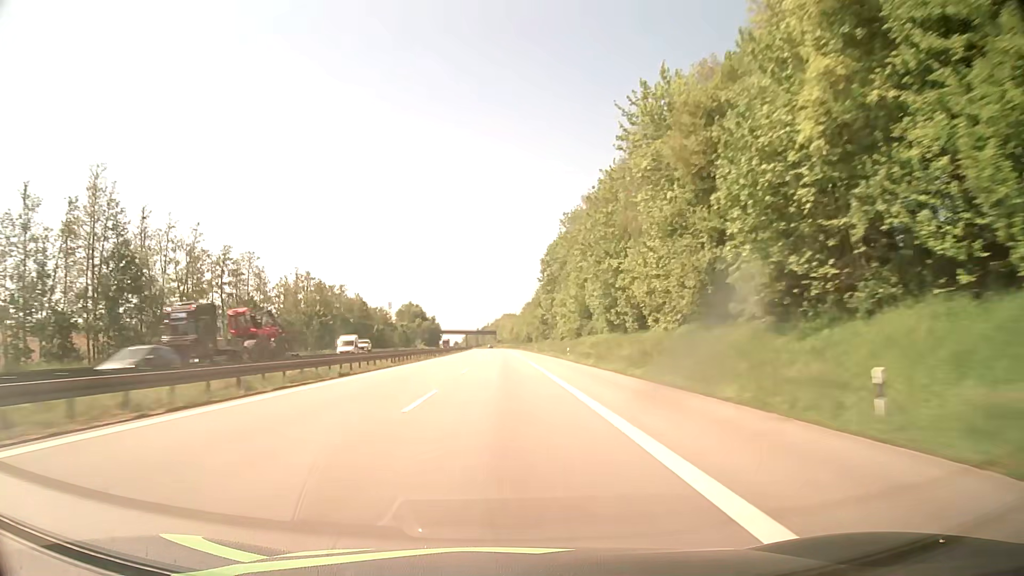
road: motorway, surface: asphalt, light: Day
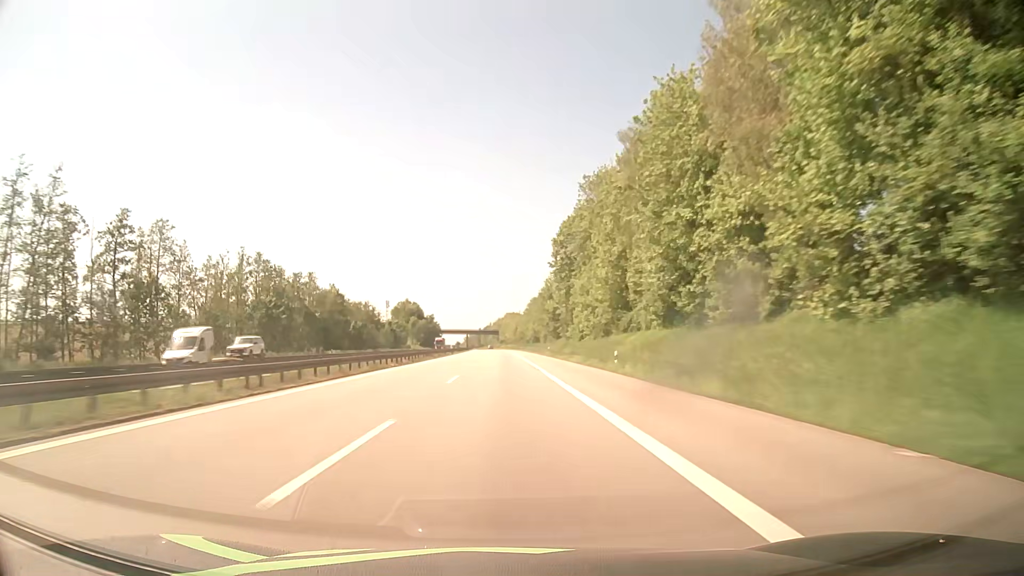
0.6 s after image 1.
(-0.1, +25.4) m; 0°
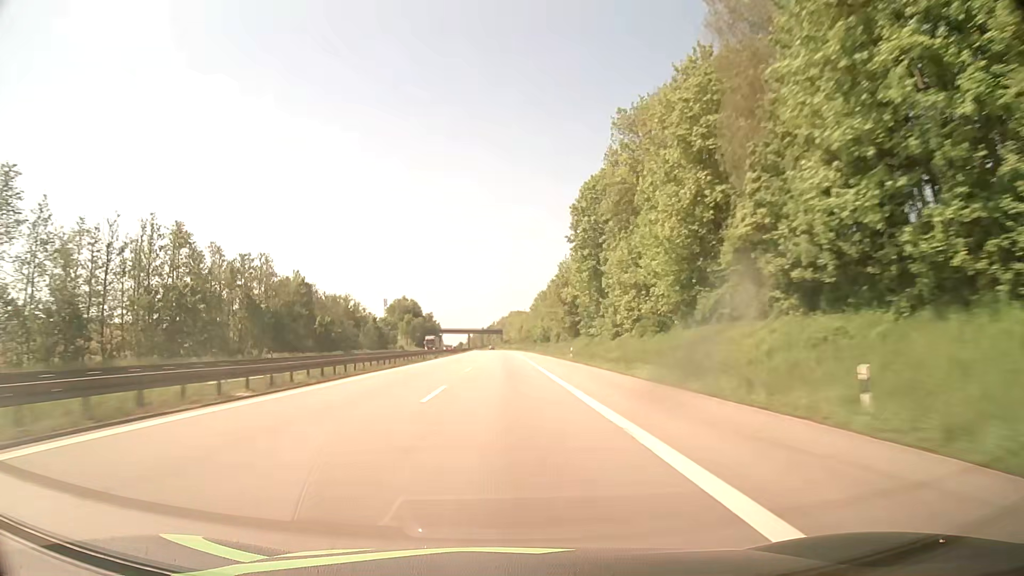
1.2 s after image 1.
(0.0, +25.4) m; 0°
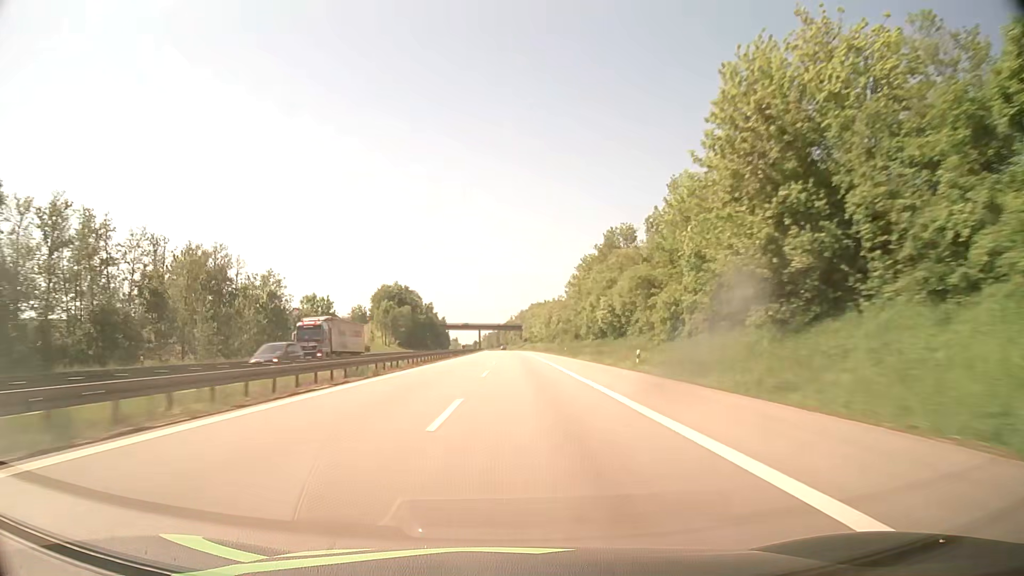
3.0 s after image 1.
(-1.5, +76.1) m; -2°
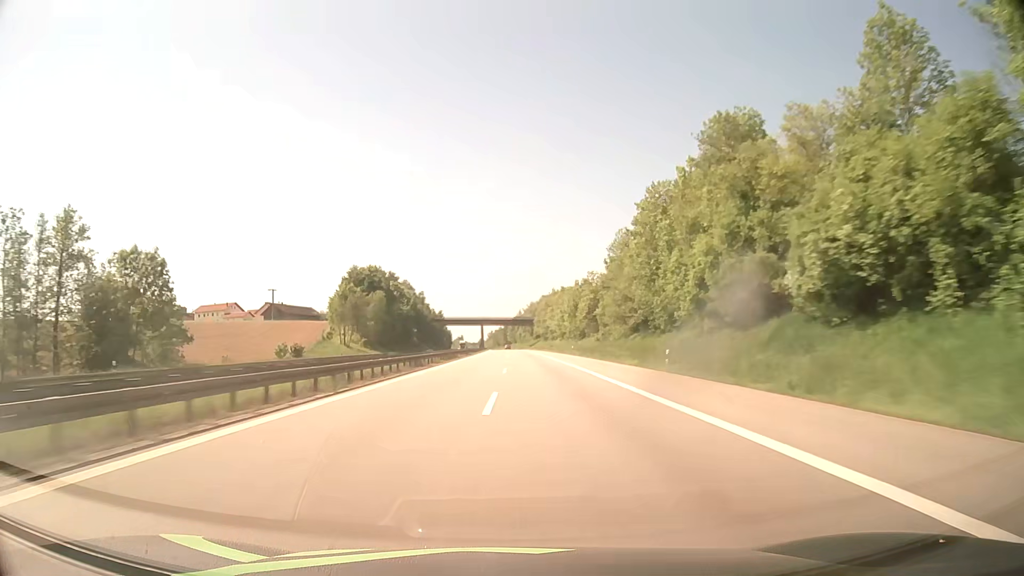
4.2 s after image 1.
(+0.1, +50.8) m; 0°
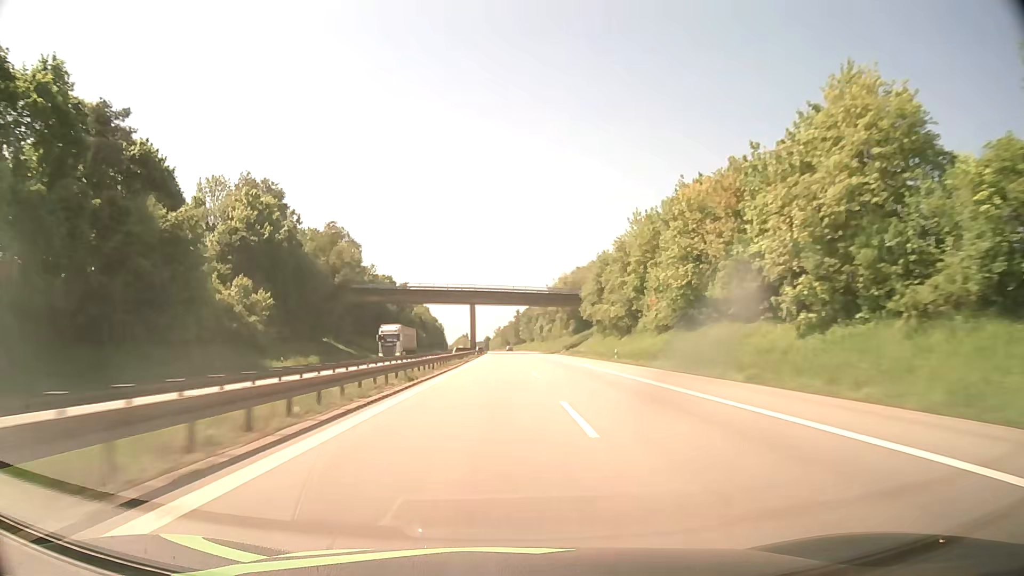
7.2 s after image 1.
(-1.1, +127.1) m; -1°
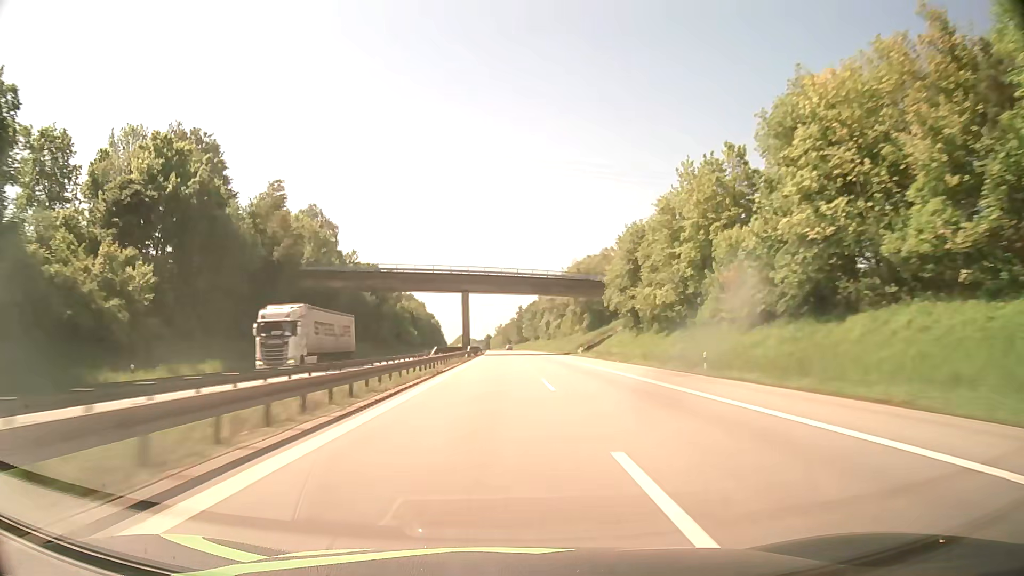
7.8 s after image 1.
(0.0, +25.5) m; 0°
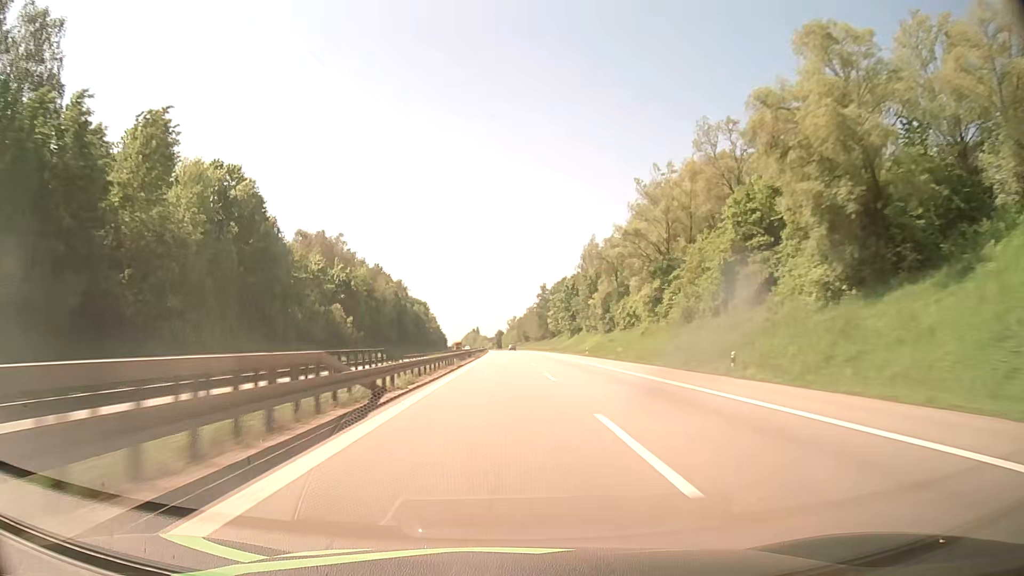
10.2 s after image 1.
(-0.7, +101.9) m; -1°
(0, +10) (0, +20) (0, +30) (0, +40) (0, +50) (-1, +60) (-1, +70) (-1, +80) (-1, +90) (-1, +100) m
